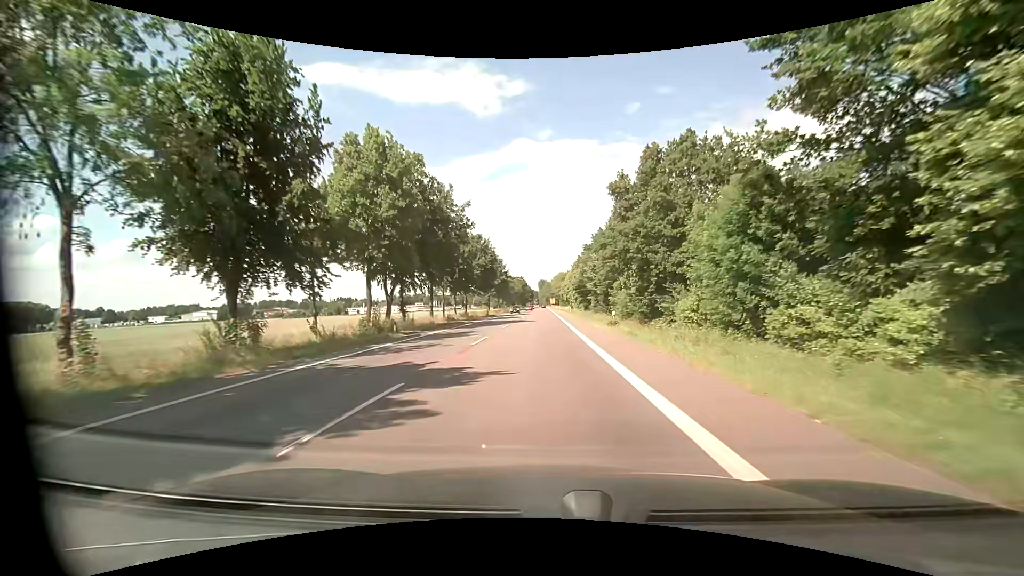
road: primary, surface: asphalt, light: Day
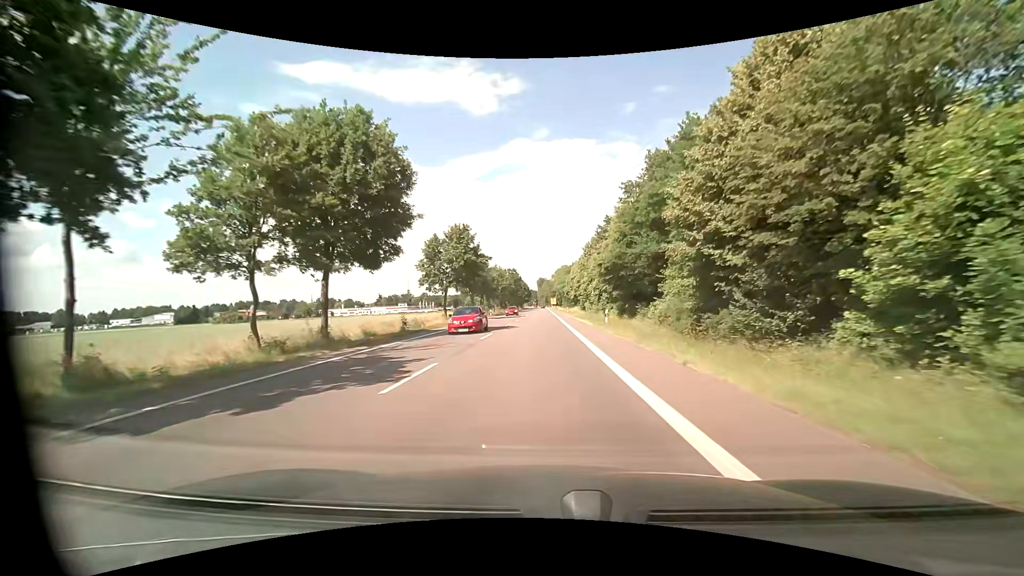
(-0.1, +46.2) m; 0°
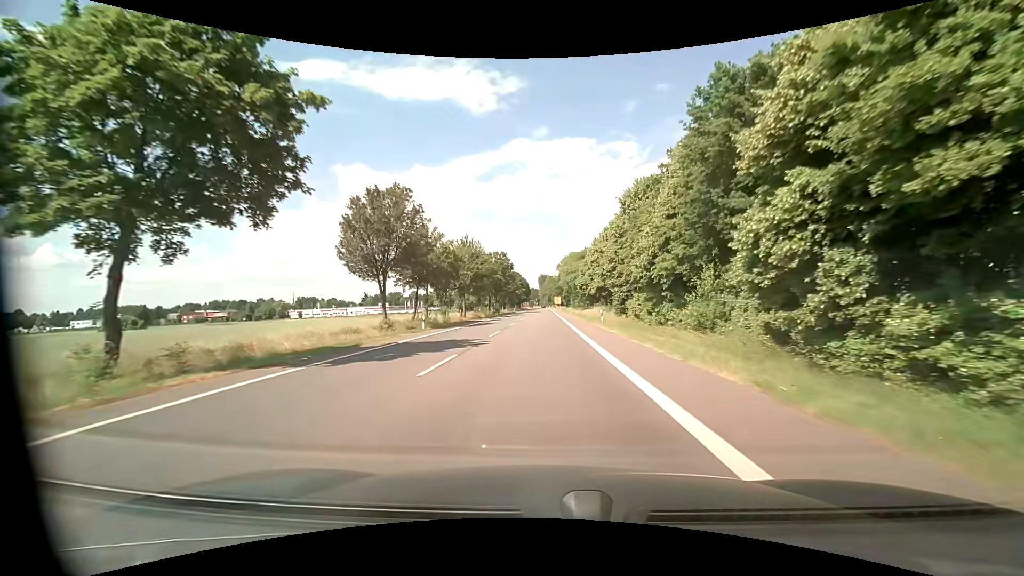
(-0.2, +47.2) m; 0°
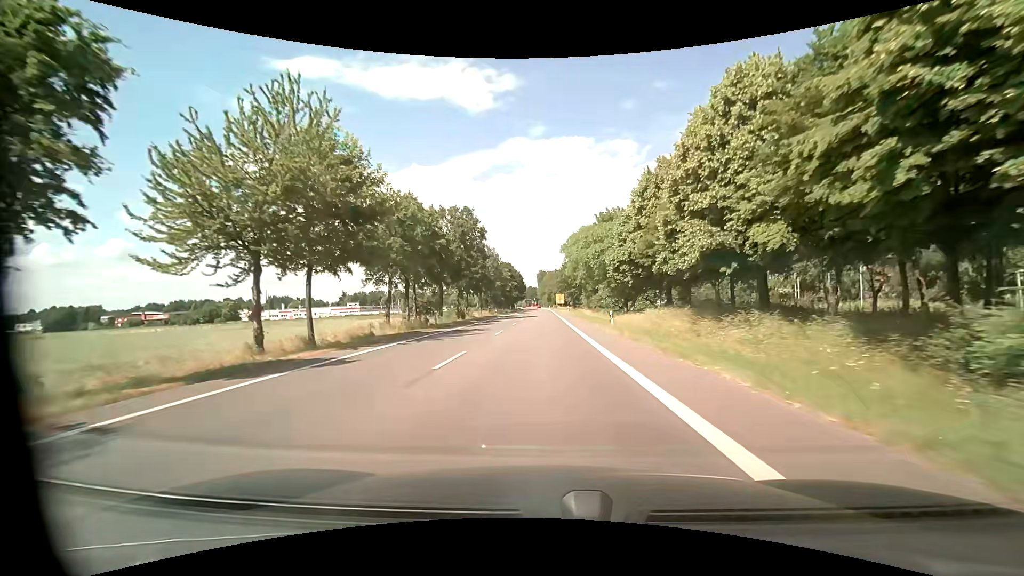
(0.0, +48.2) m; 0°
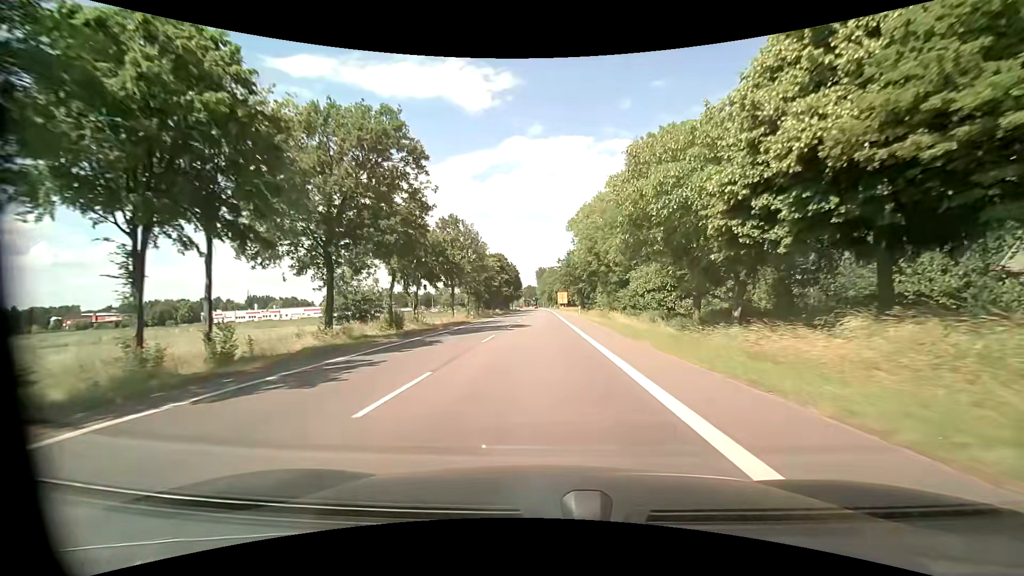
(-0.1, +29.1) m; 0°
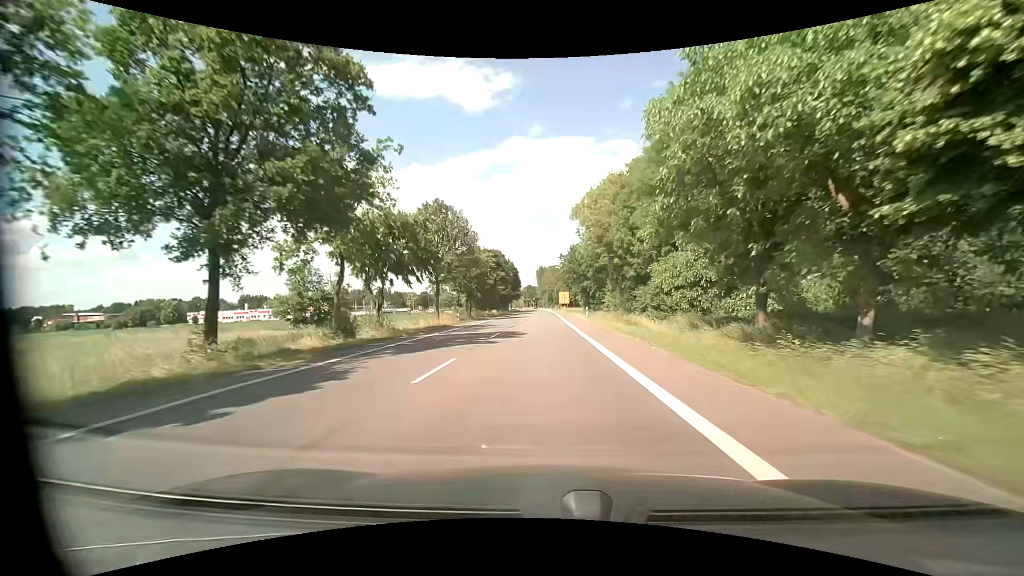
(0.0, +9.7) m; 0°
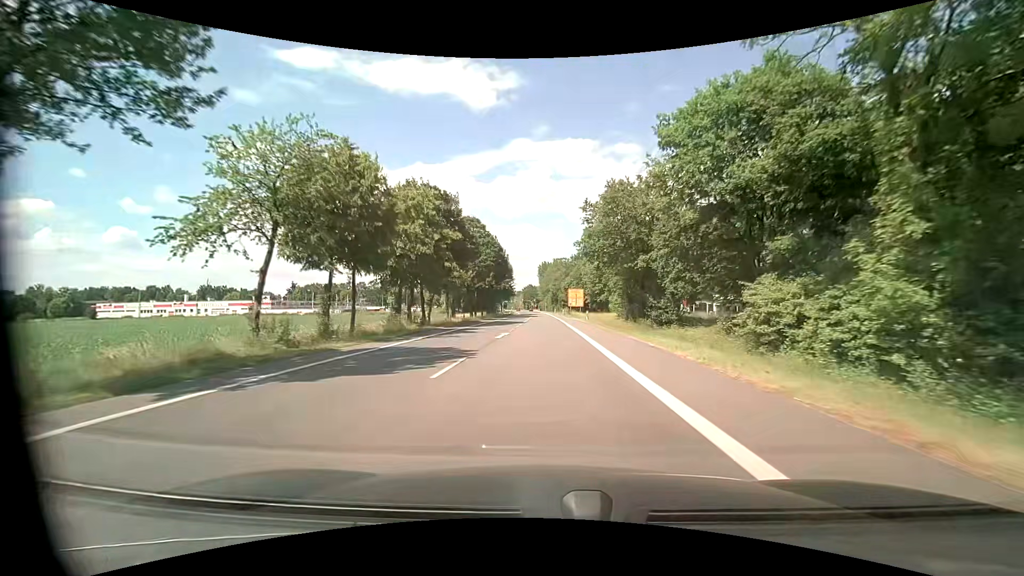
(-0.5, +48.2) m; -1°
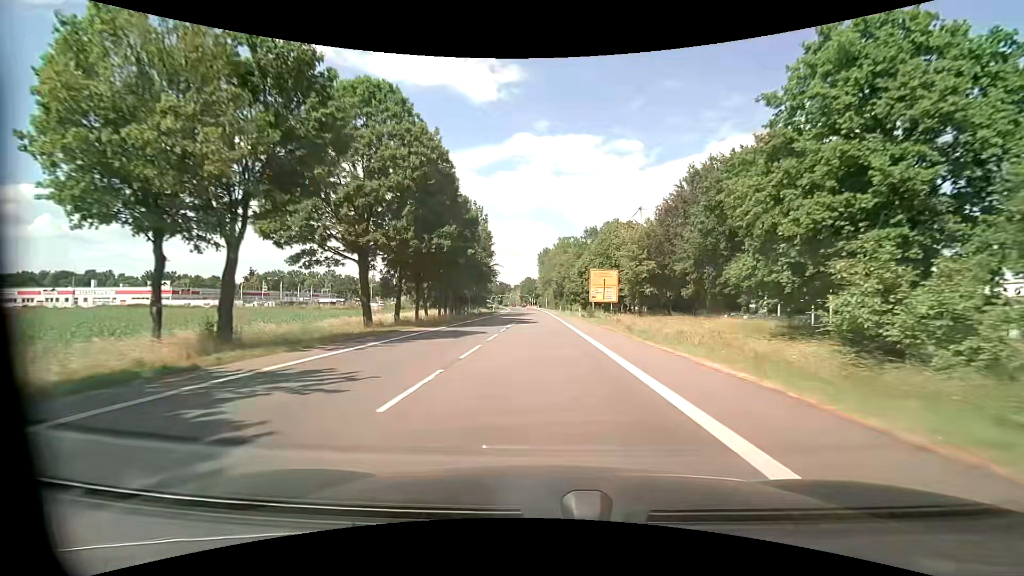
(+0.3, +47.4) m; 0°
(0, +10) (0, +20) (0, +30) (0, +40) (0, +50) (0, +60) (0, +70) (0, +80) (-1, +90) (-1, +100) m
